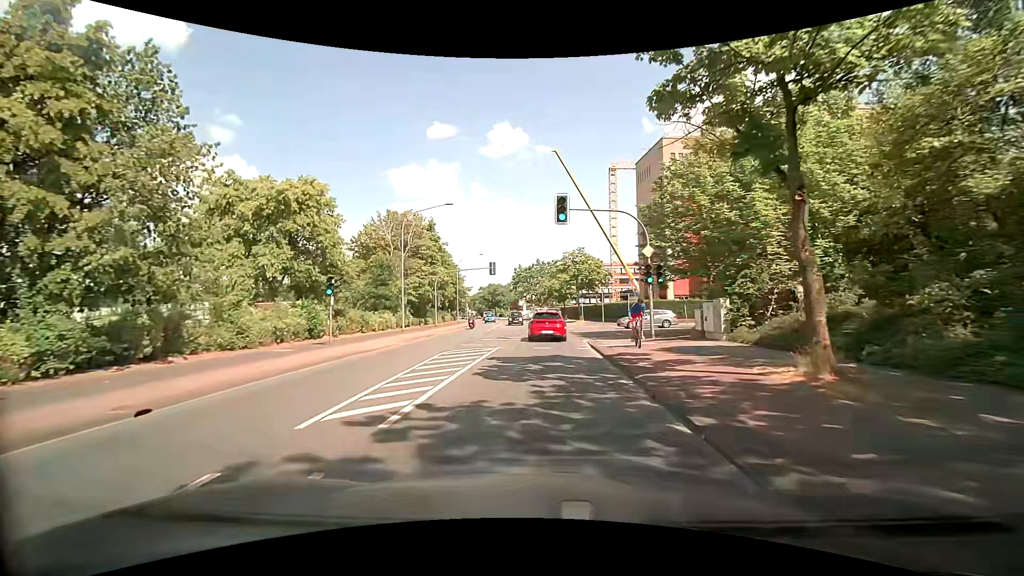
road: tertiary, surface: asphalt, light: Day
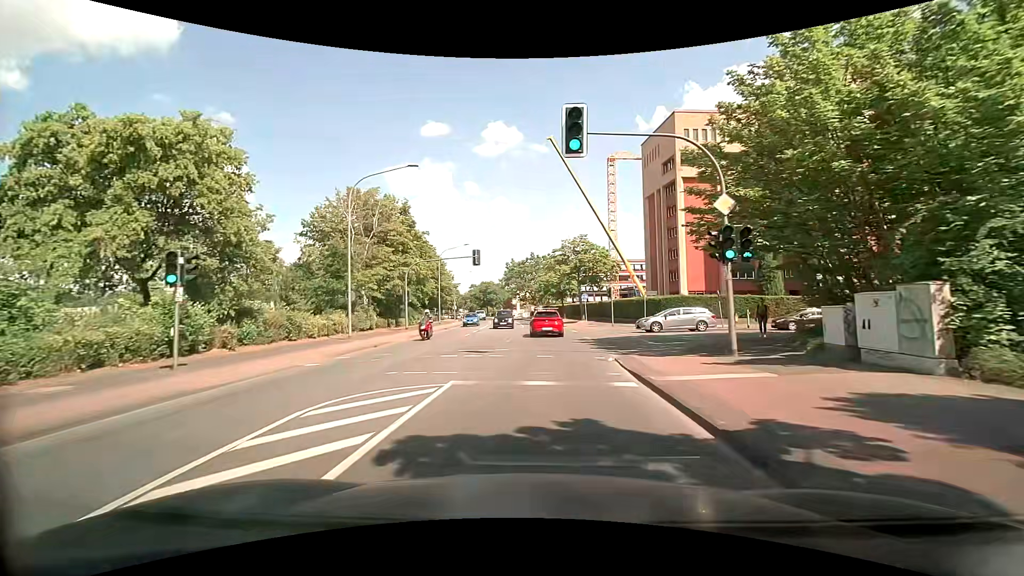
(+0.3, +9.7) m; +2°
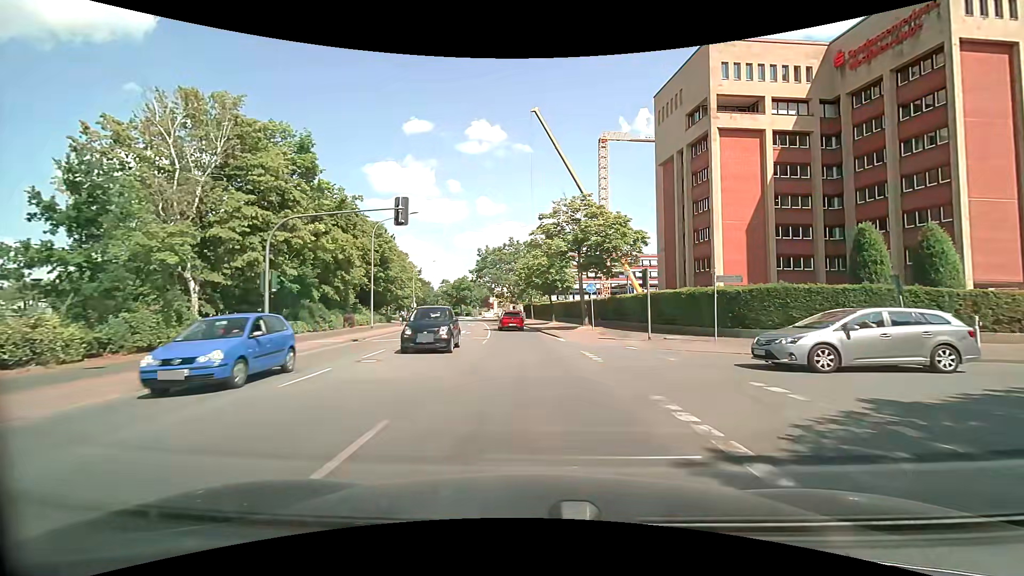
(+0.2, +19.2) m; +1°
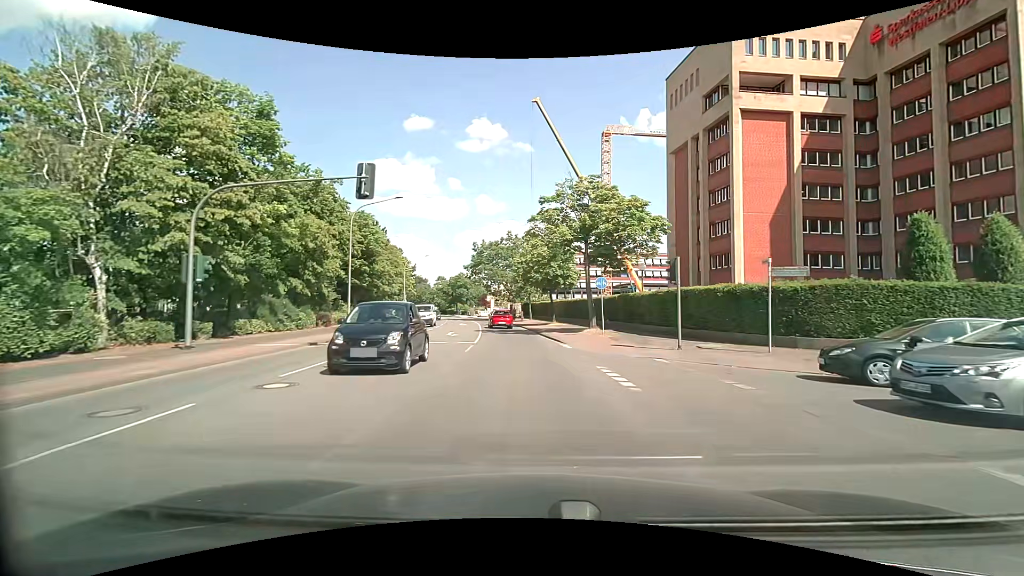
(0.0, +4.9) m; 0°
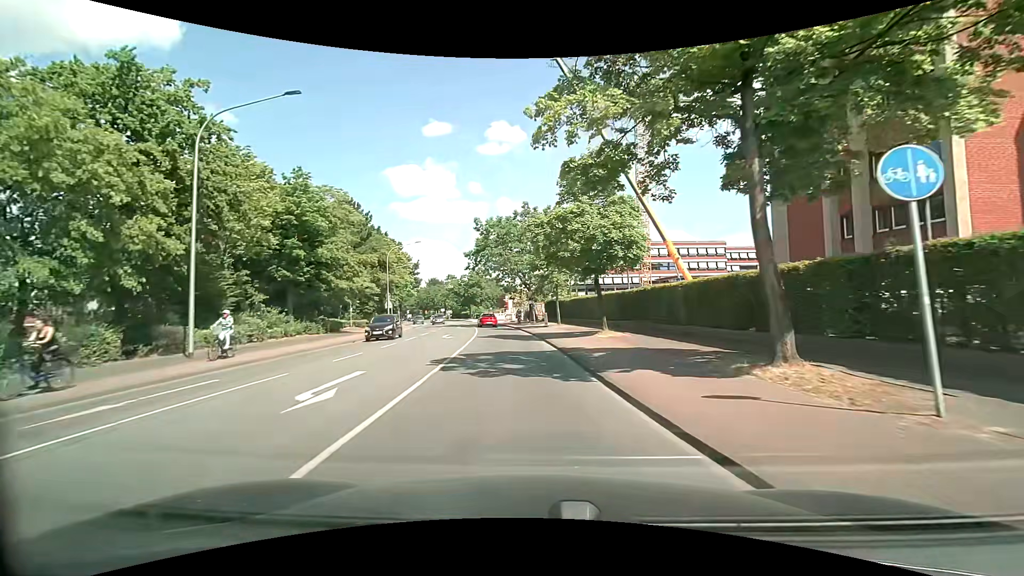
(-0.2, +19.5) m; -2°
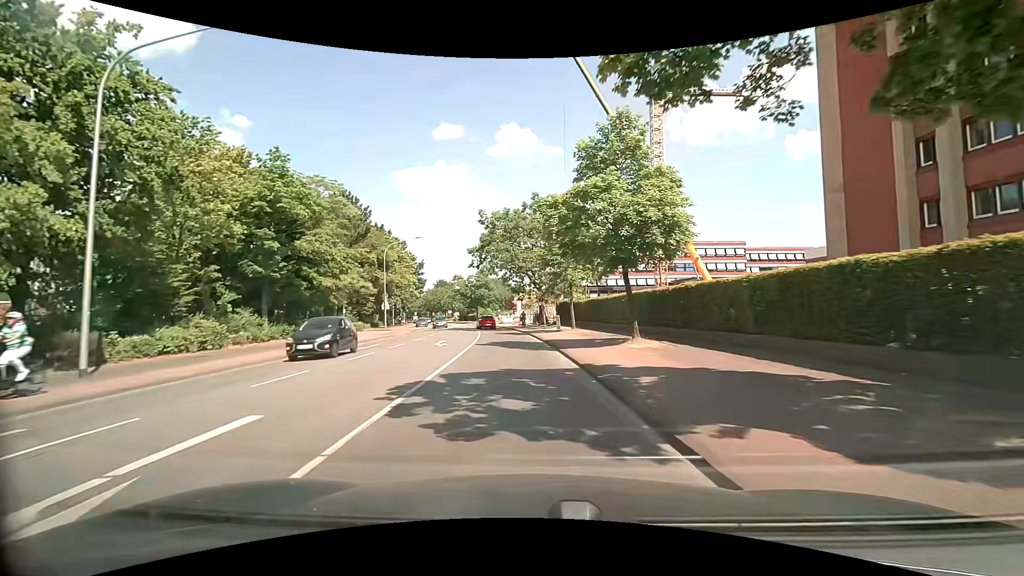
(-0.1, +4.9) m; -1°
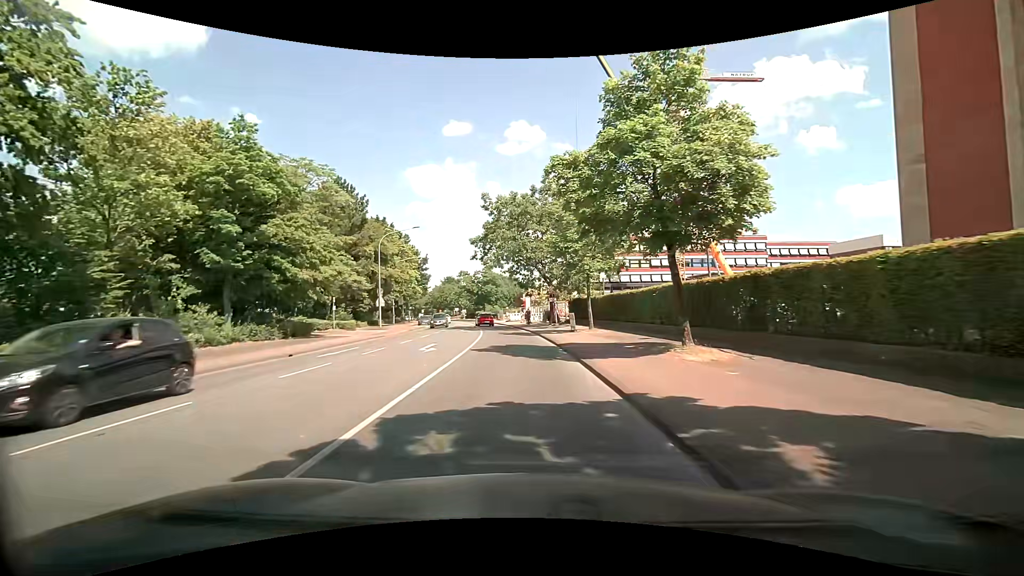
(-0.1, +5.0) m; -2°
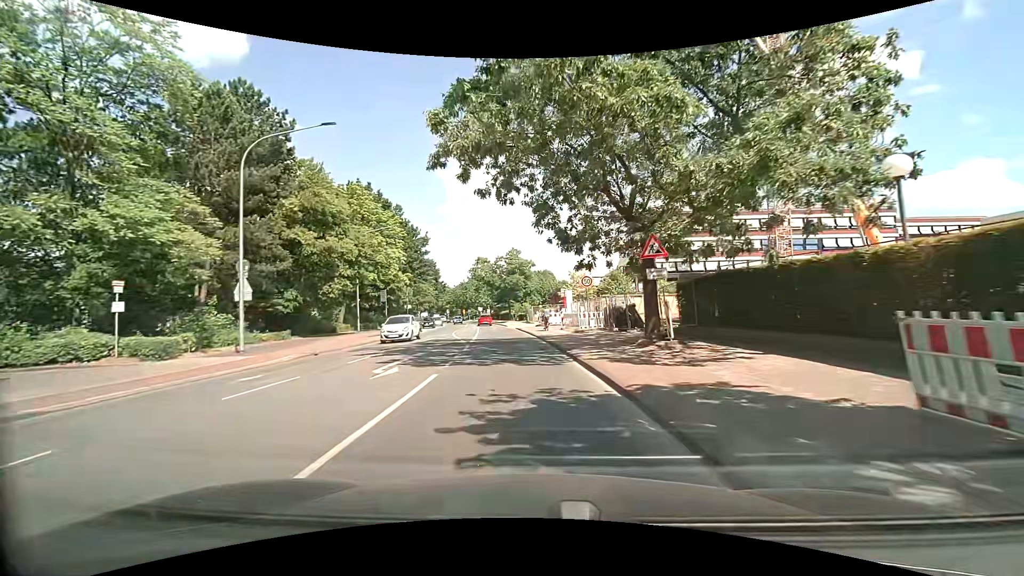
(-0.7, +27.3) m; -4°
(0, +10) (-1, +20) (-1, +30) (-2, +40) (-3, +50) (-5, +60) (-6, +70) (-8, +80) (-9, +89) (-11, +99) m
